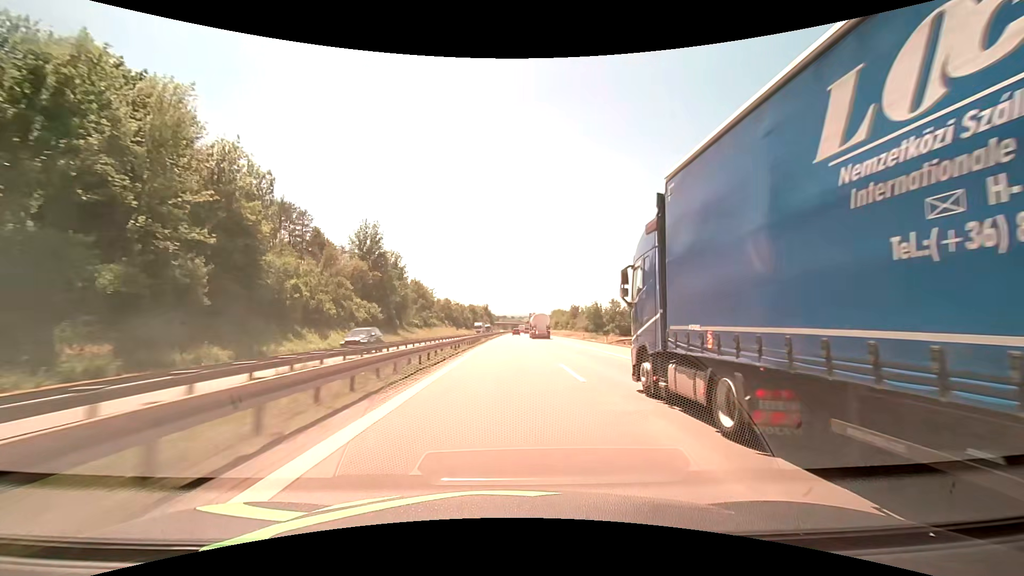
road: motorway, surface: asphalt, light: Day
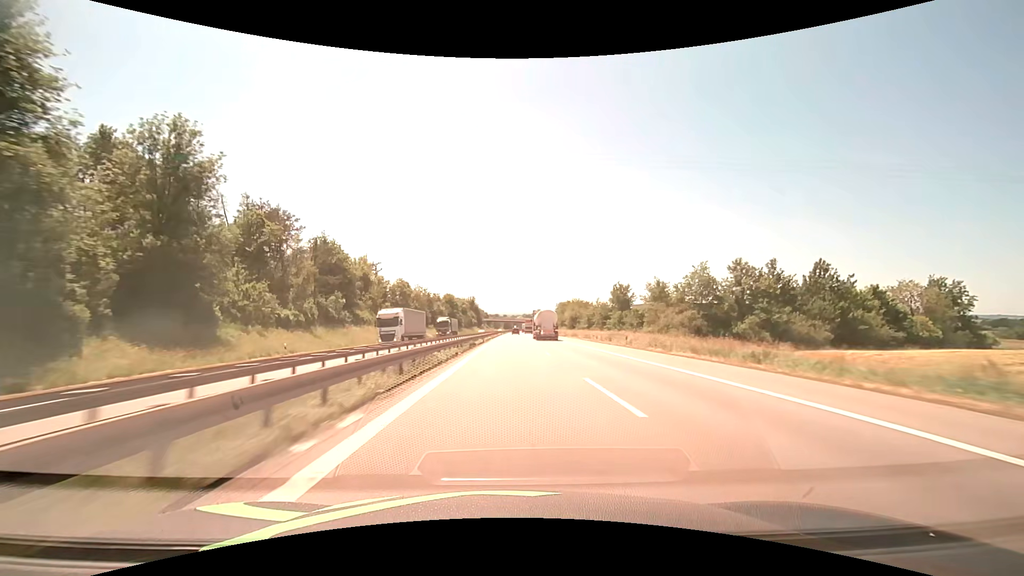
(+0.9, +76.3) m; +1°
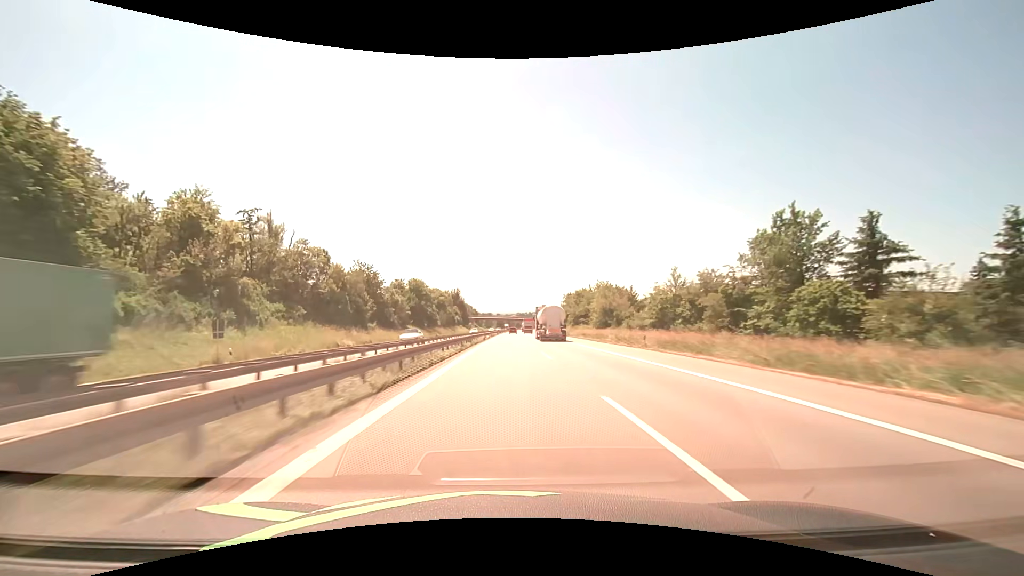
(+0.6, +57.3) m; +1°
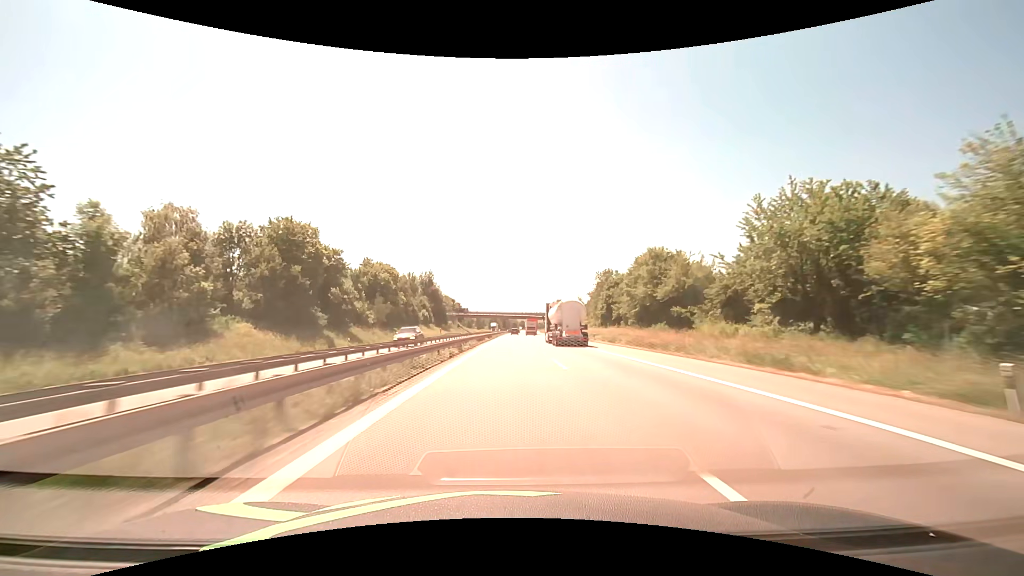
(+0.4, +76.2) m; 0°
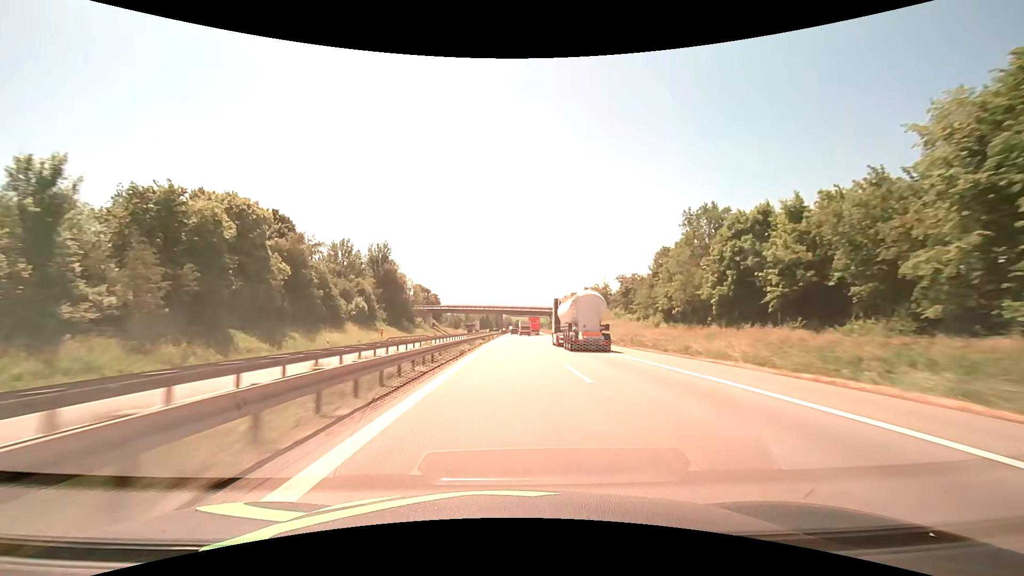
(+0.4, +57.1) m; +1°
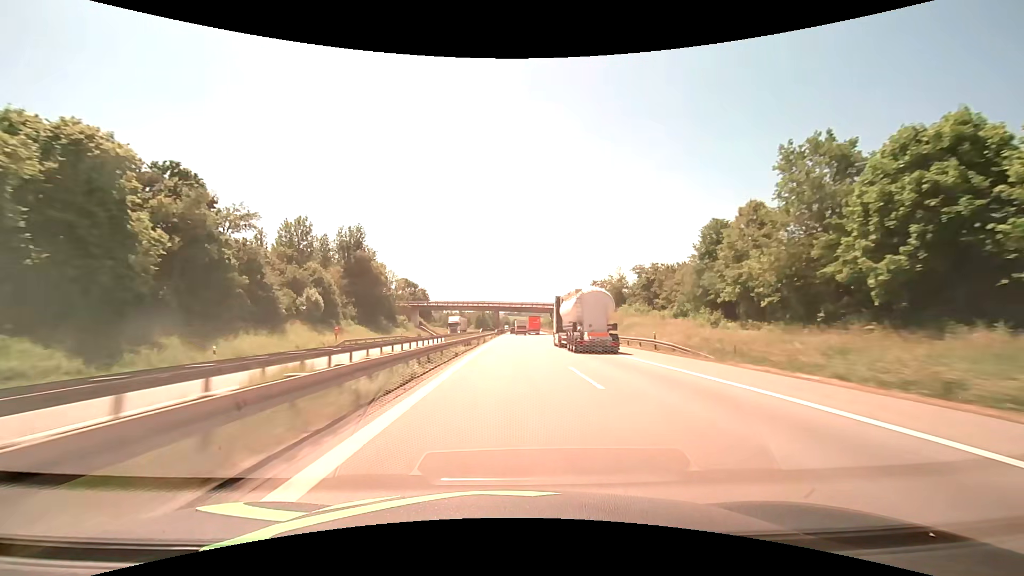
(0.0, +19.0) m; 0°
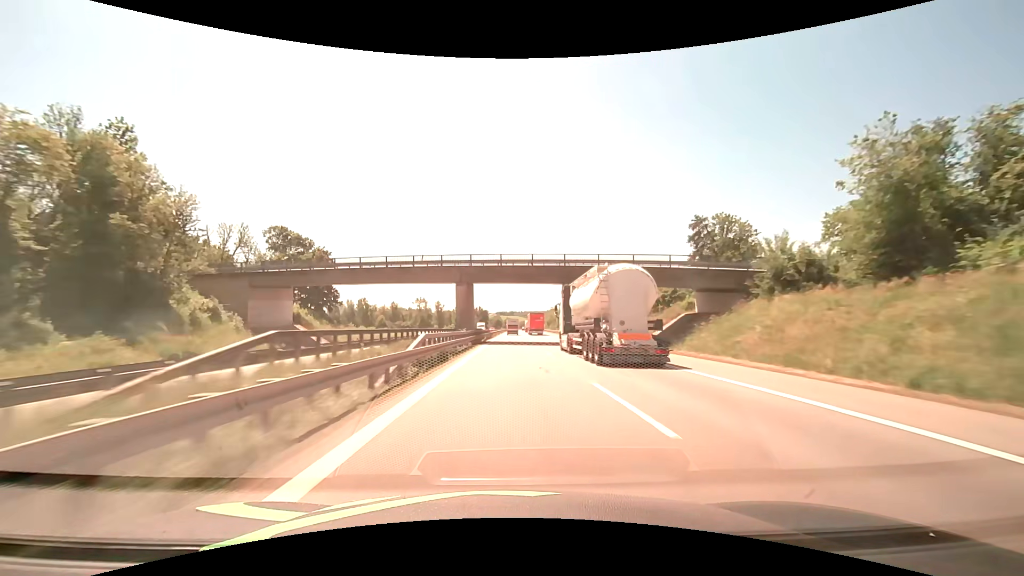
(+0.5, +76.0) m; +1°
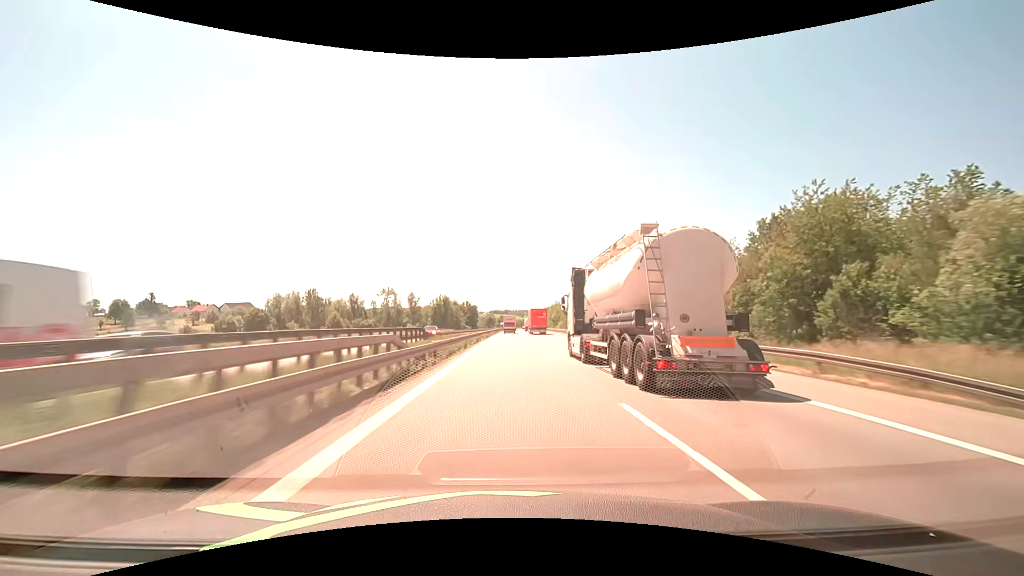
(+0.3, +57.0) m; +1°
(0, +10) (0, +20) (0, +30) (0, +40) (0, +50) (-1, +60) (-1, +70) (-1, +80) (-1, +90) (-1, +100) m
